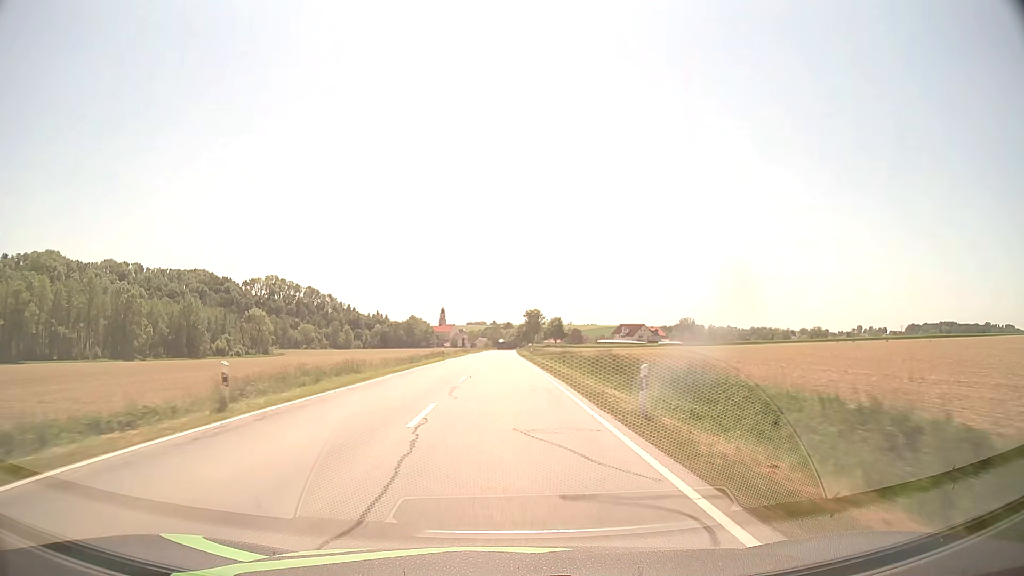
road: secondary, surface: asphalt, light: Day
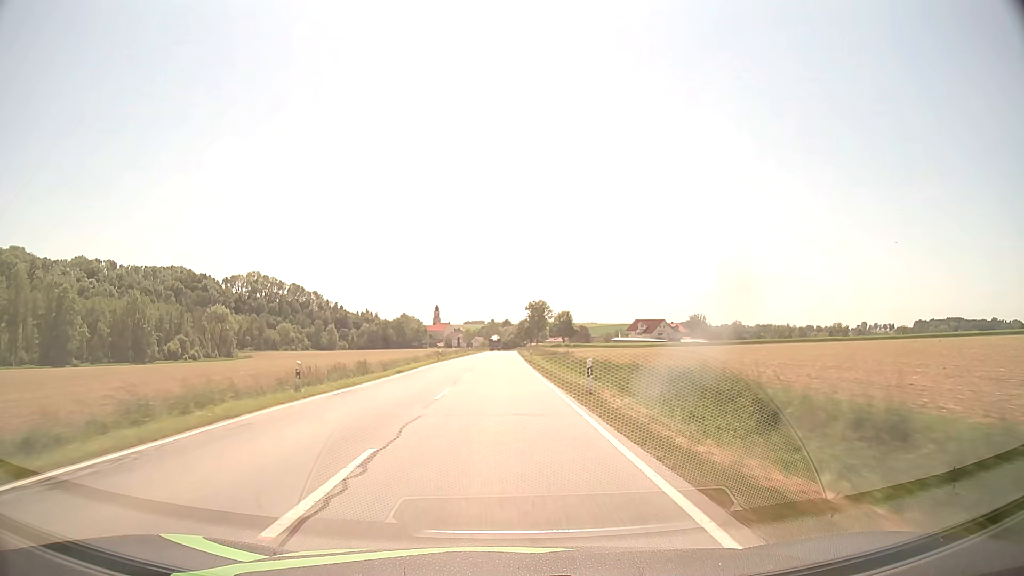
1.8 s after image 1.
(0.0, +42.1) m; 0°
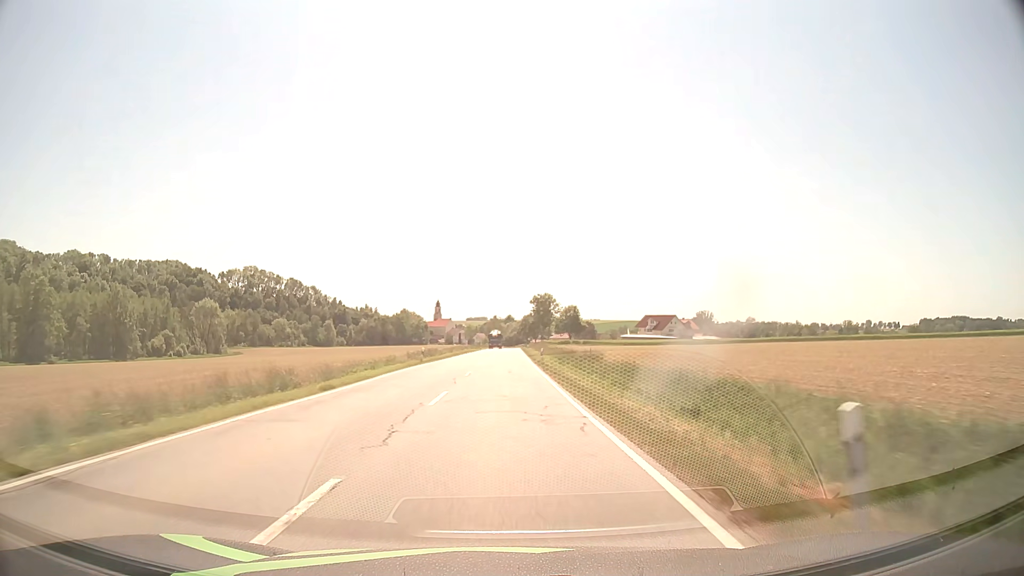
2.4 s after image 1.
(0.0, +13.9) m; 0°
(0, +10) (0, +20) (0, +30) (0, +40) (0, +50) (0, +60) (+1, +70) (+1, +80) (+1, +90) (+1, +100) m
